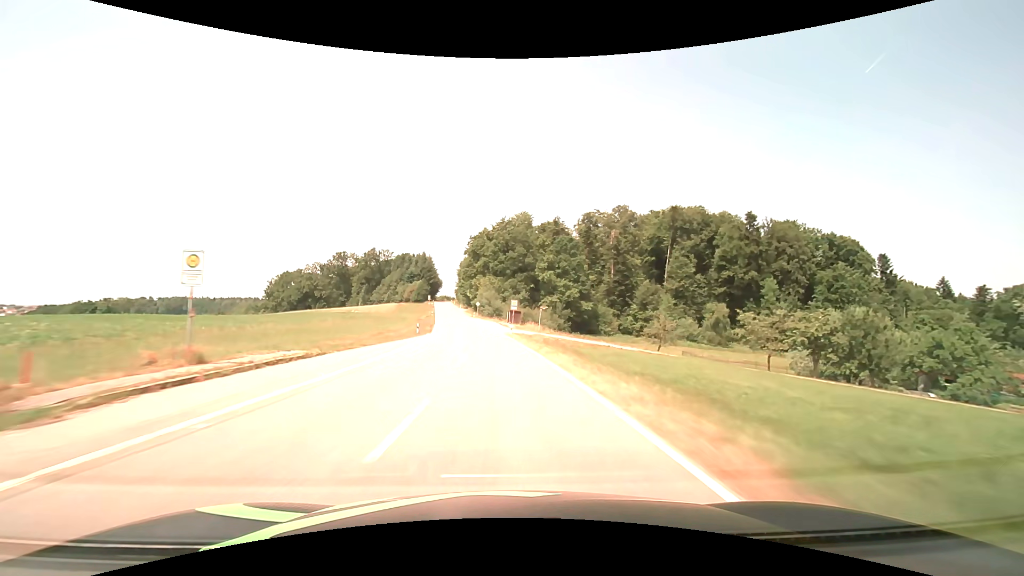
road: tertiary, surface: asphalt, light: Day
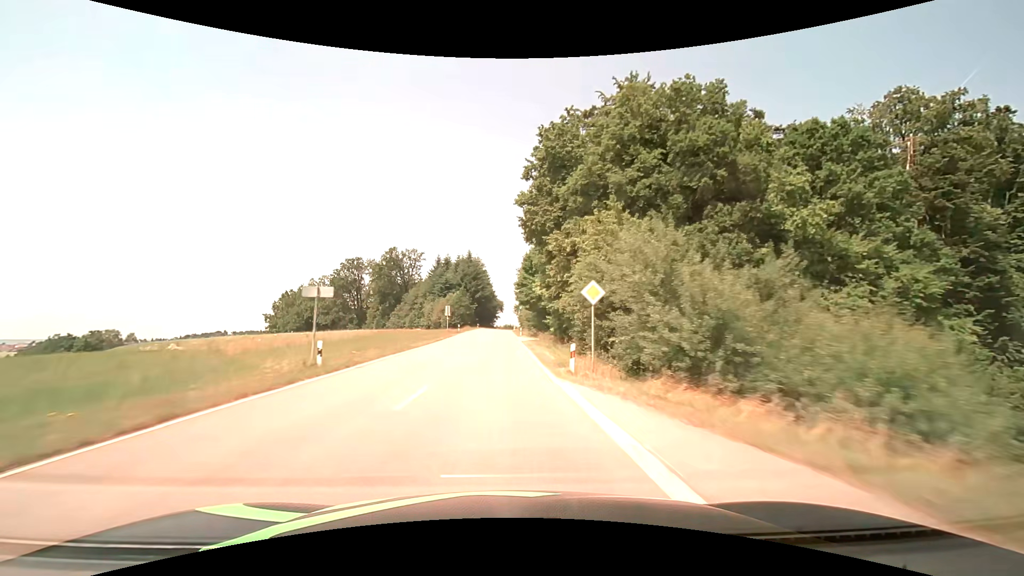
(-6.0, +78.8) m; -8°
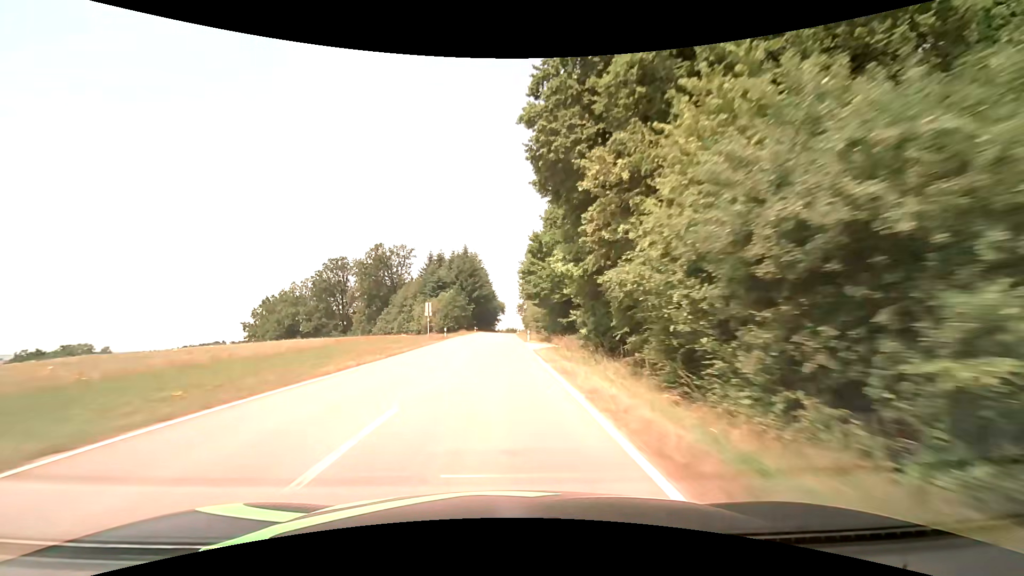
(0.0, +15.6) m; 0°
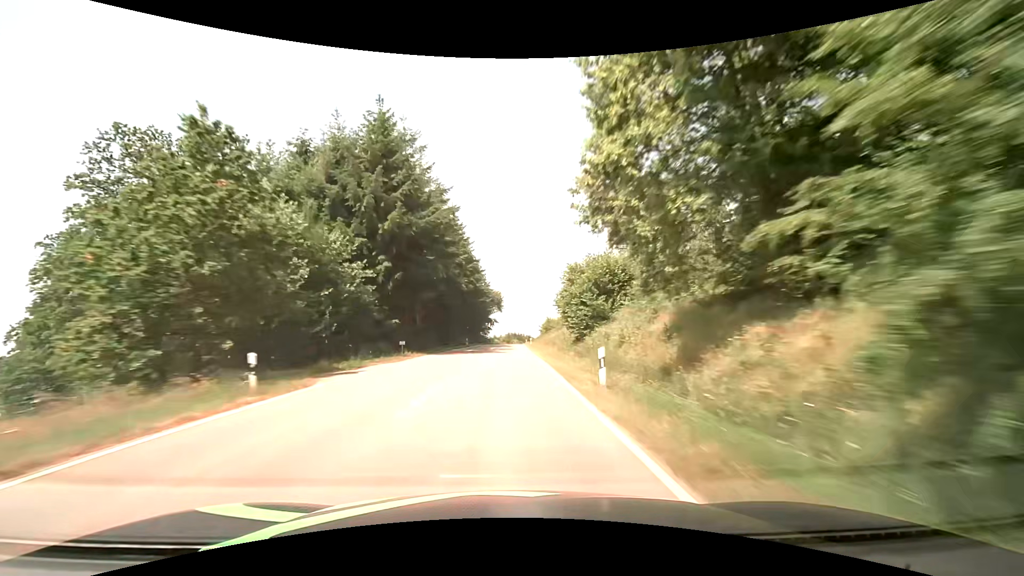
(-0.3, +77.1) m; 0°
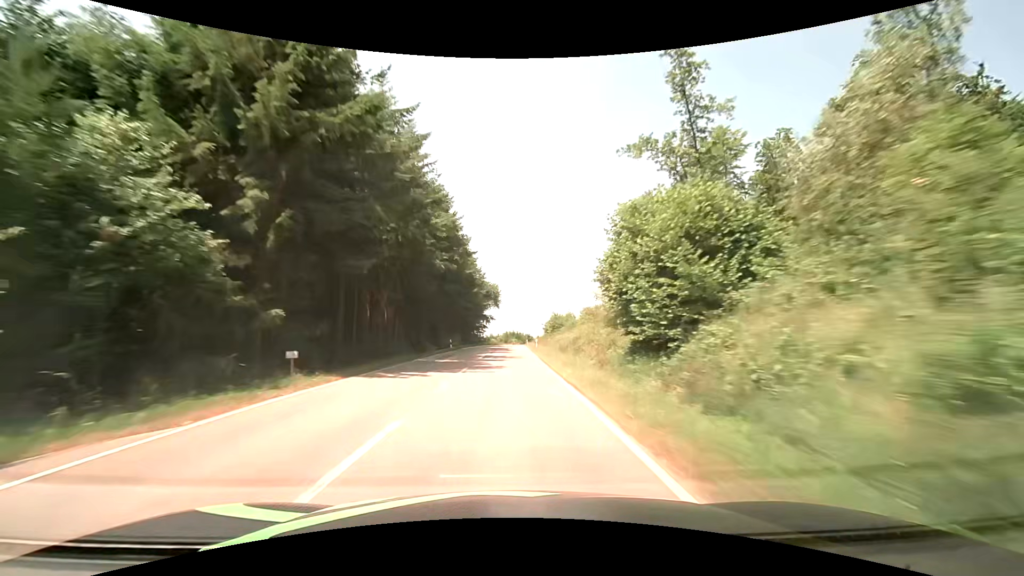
(0.0, +15.5) m; 0°
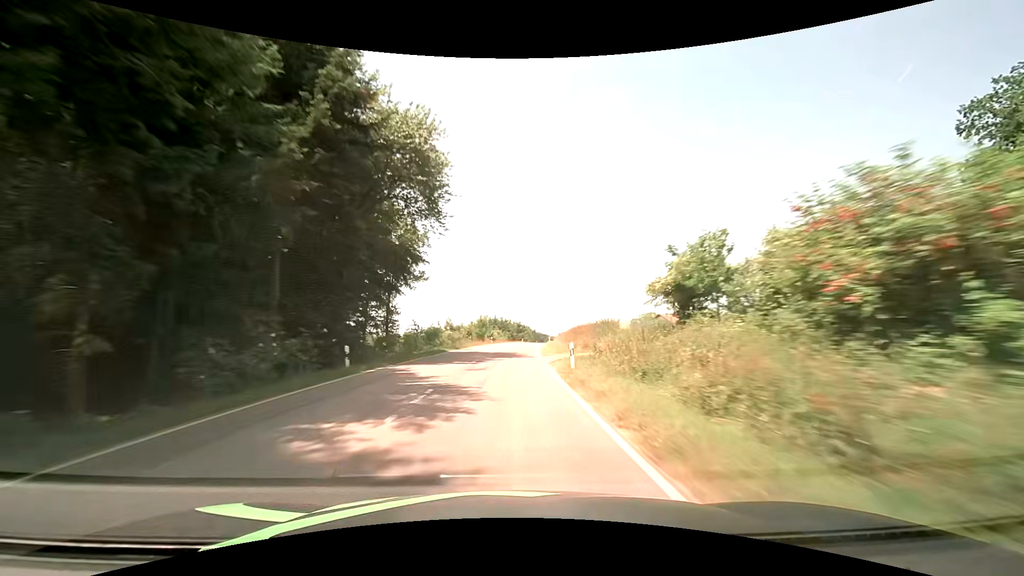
(+1.2, +78.2) m; +2°
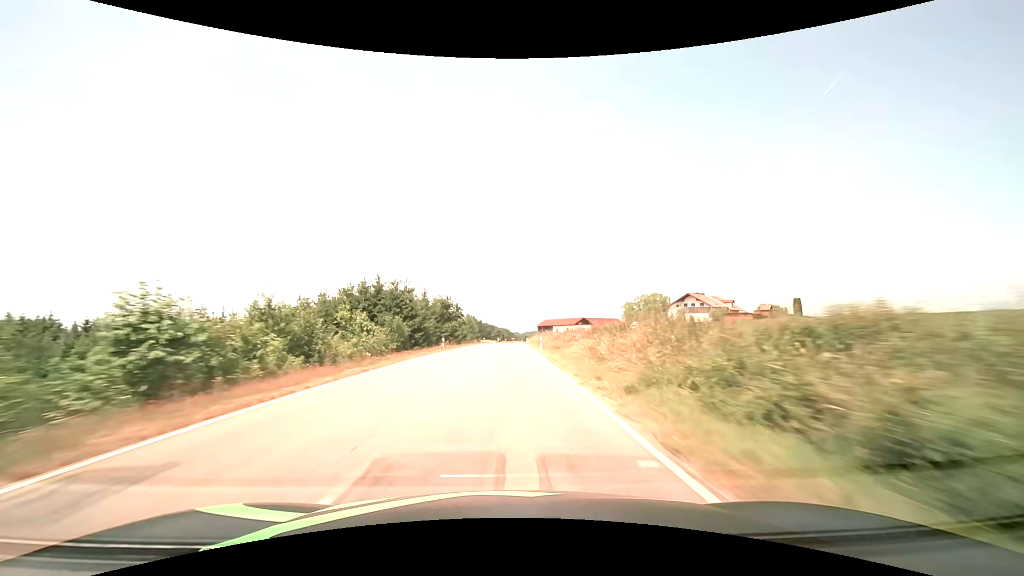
(+4.9, +79.1) m; +7°
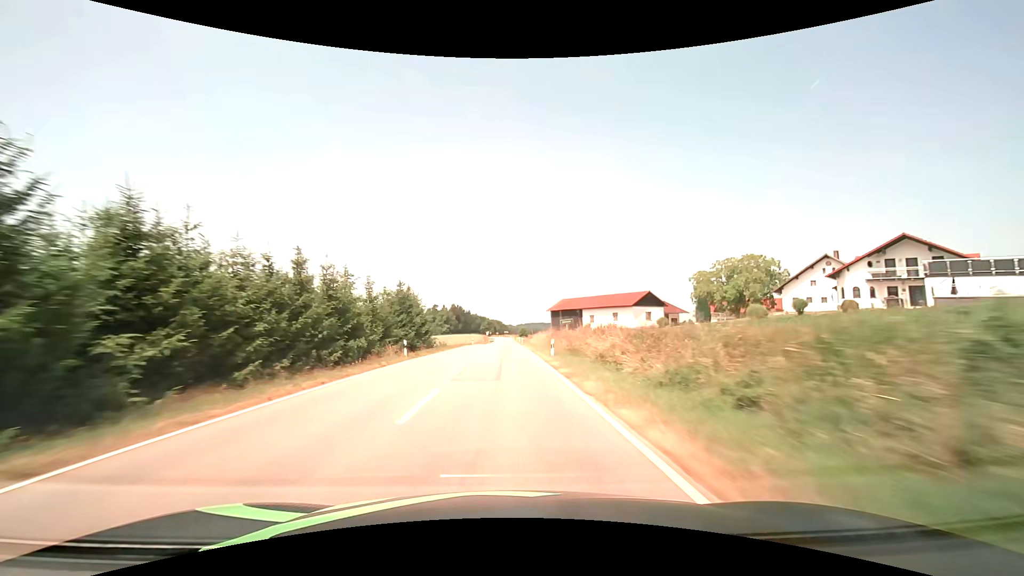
(+1.0, +63.8) m; +1°
(0, +10) (0, +20) (0, +30) (0, +40) (0, +50) (0, +60) (0, +70) (0, +80) (0, +90) (0, +100) m
